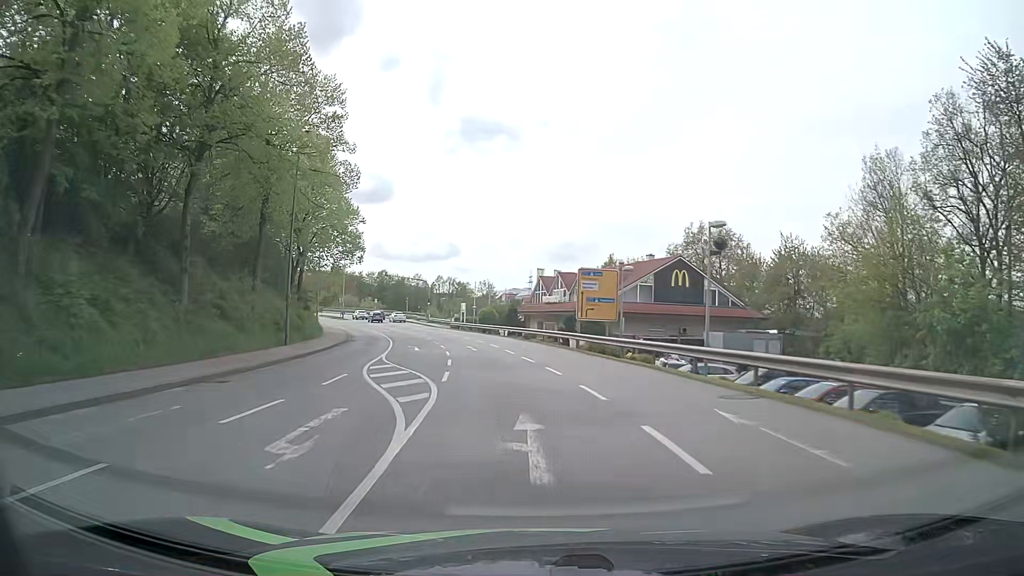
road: tertiary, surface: asphalt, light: Day
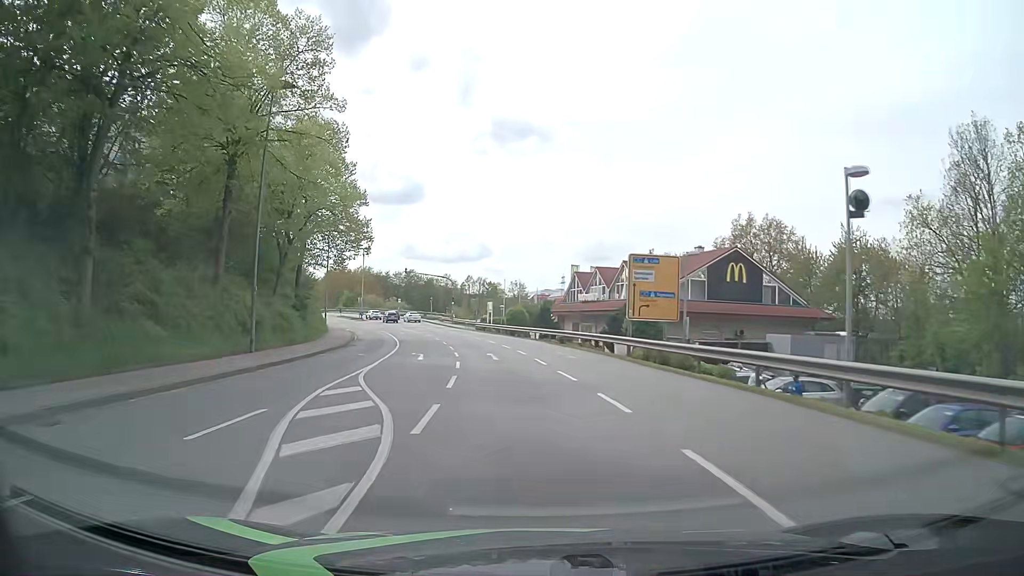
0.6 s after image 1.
(-0.2, +7.6) m; -2°
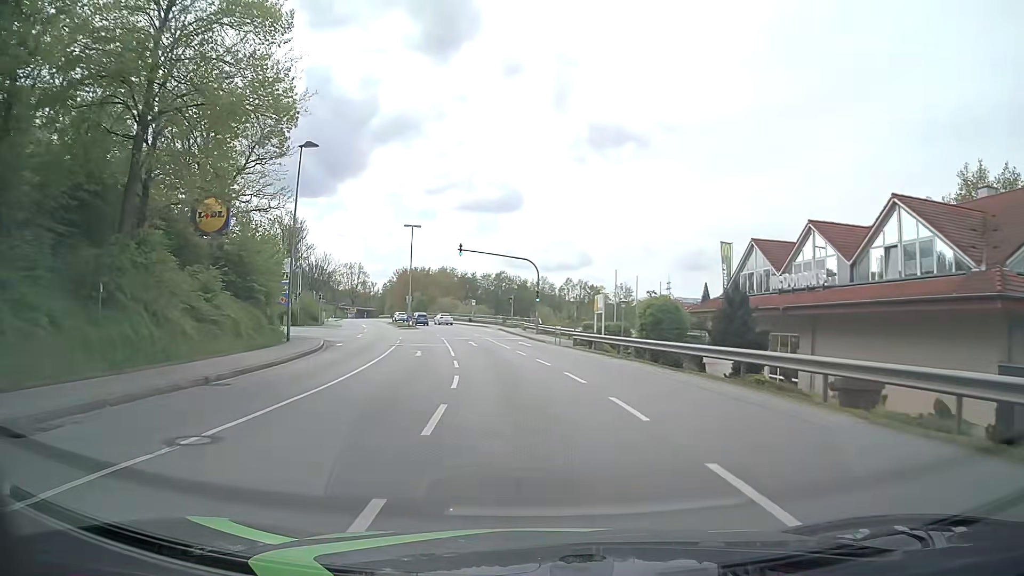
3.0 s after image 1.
(-2.3, +30.2) m; -8°
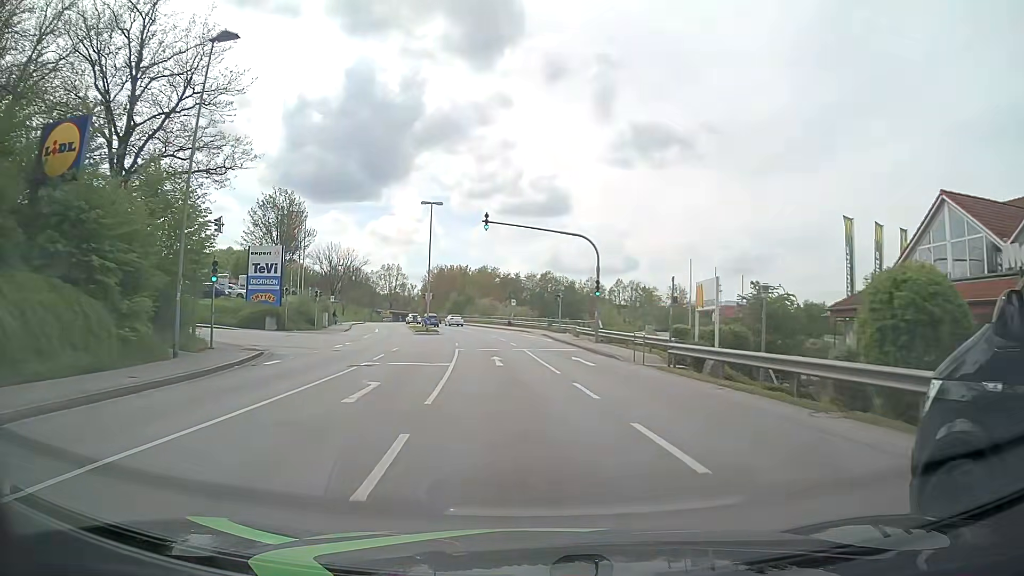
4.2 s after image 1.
(-0.6, +15.1) m; -4°
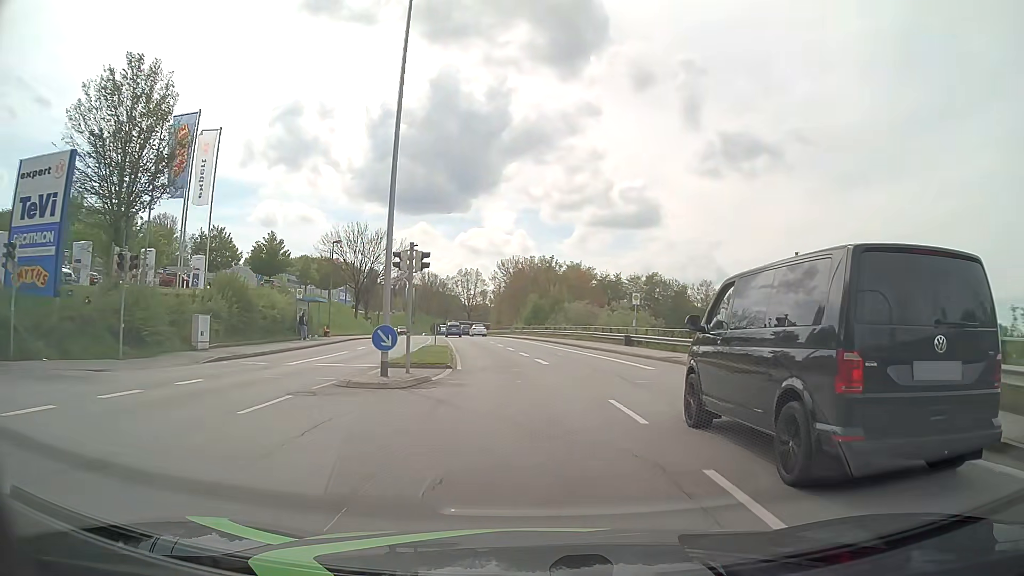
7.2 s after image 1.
(-2.9, +37.8) m; -8°
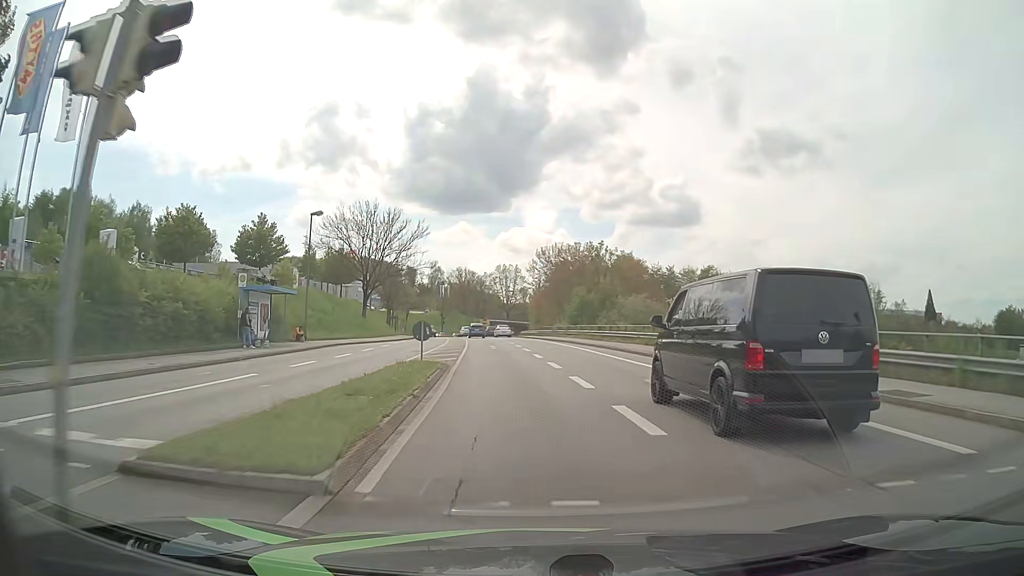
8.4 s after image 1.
(-0.5, +15.1) m; -4°
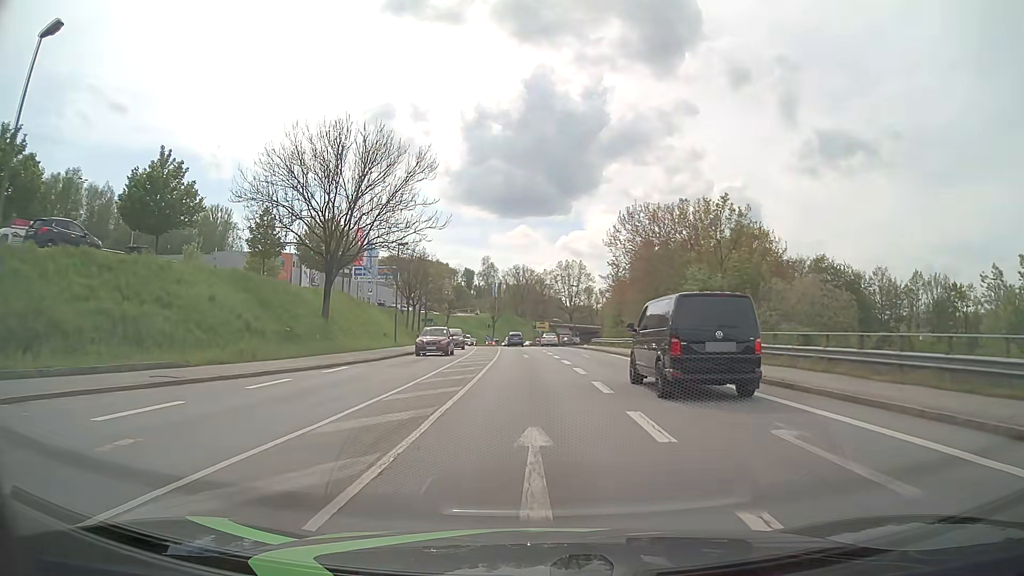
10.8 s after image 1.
(-1.4, +30.3) m; -5°
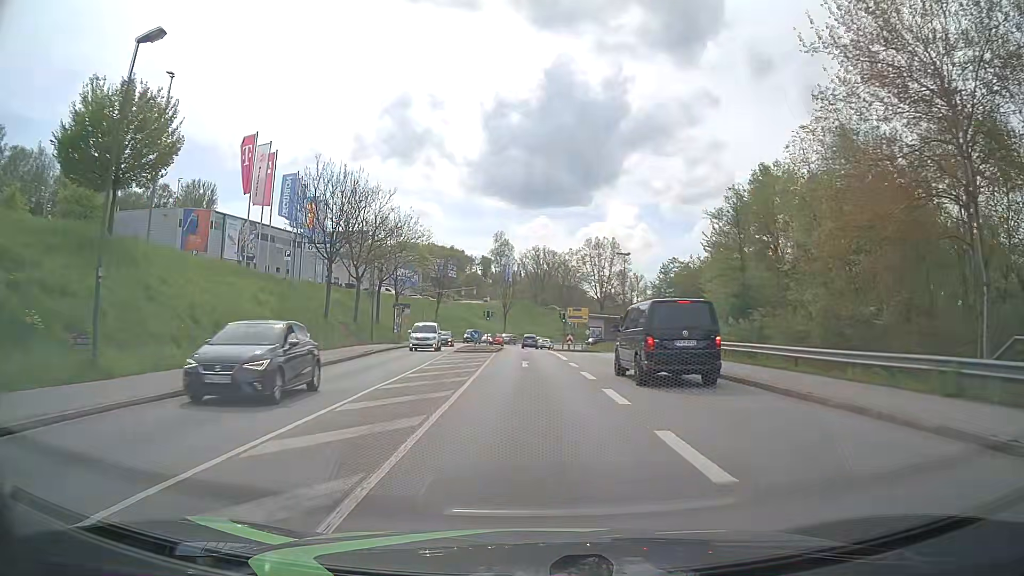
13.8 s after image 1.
(-0.8, +38.3) m; -2°
(0, +10) (0, +20) (0, +30) (0, +40) (-1, +50) (-1, +60) (-1, +70) (0, +80) (+1, +90) (+2, +100) m
